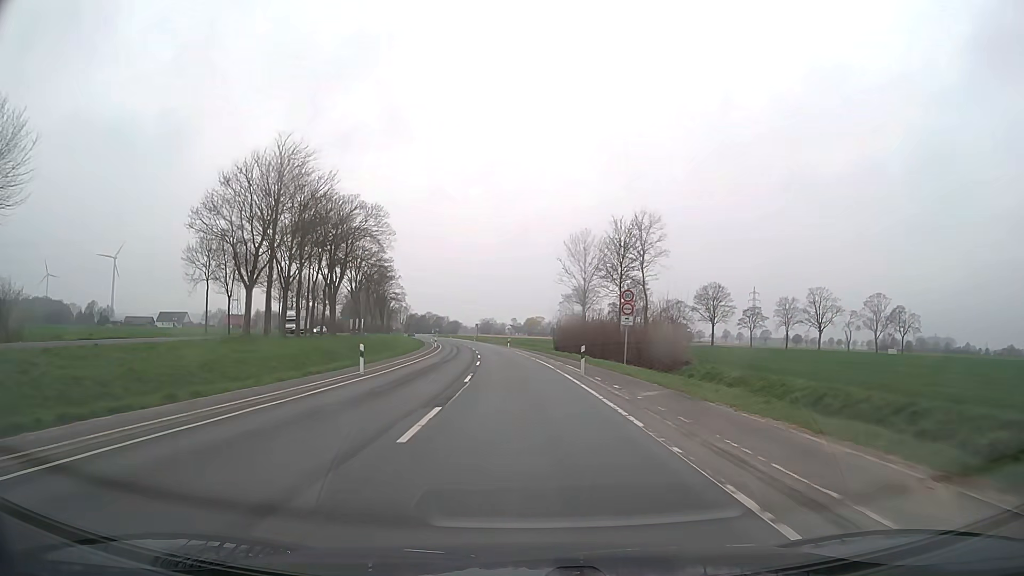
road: secondary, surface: asphalt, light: Day
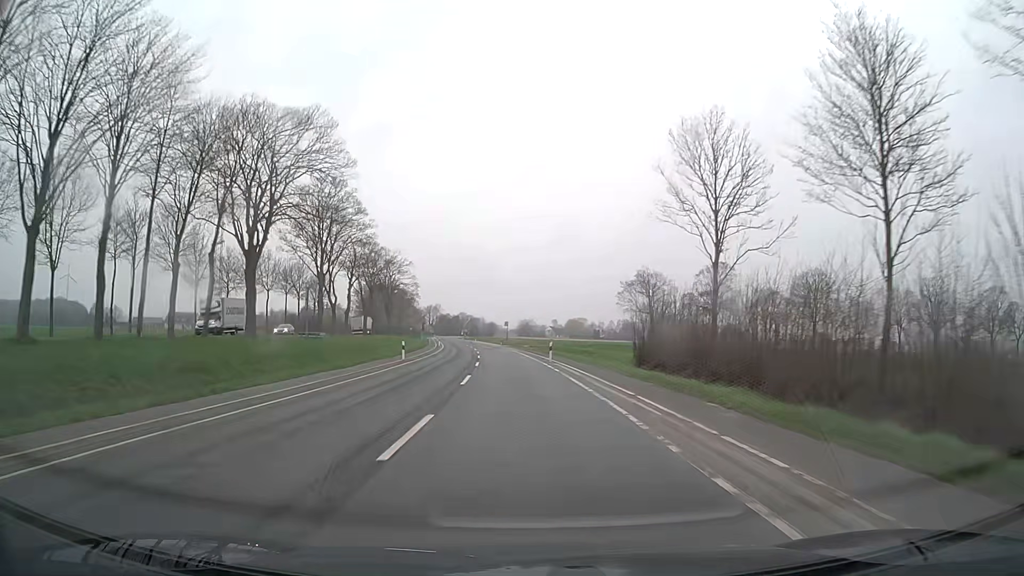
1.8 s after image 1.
(-1.1, +37.4) m; -3°
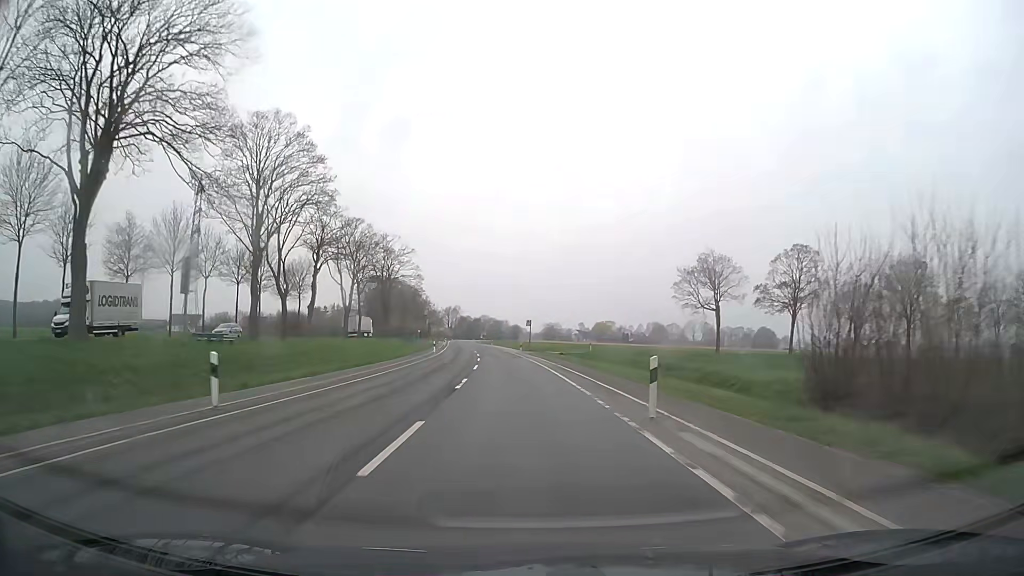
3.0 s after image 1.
(-0.5, +25.0) m; -2°
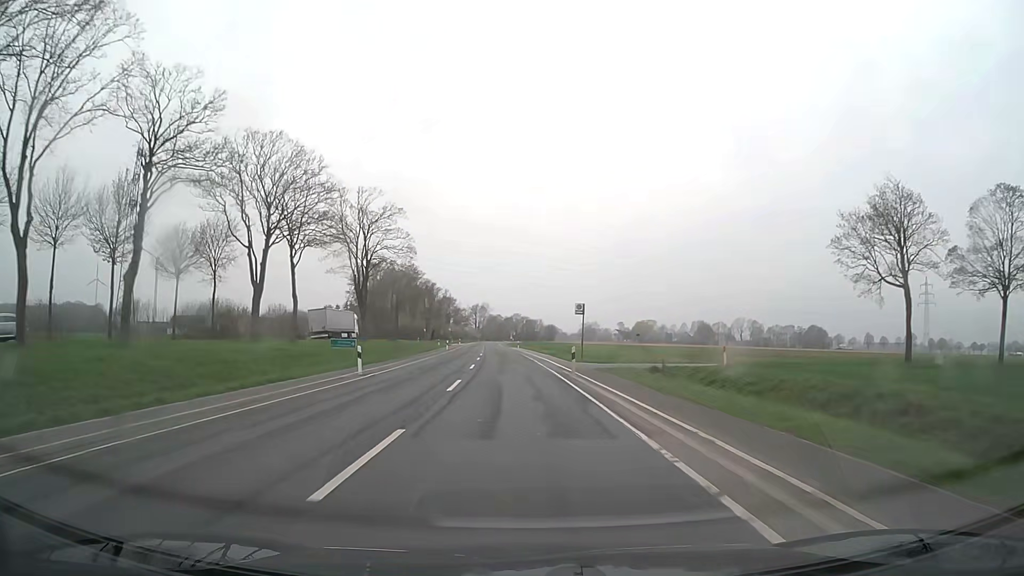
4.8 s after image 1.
(-1.0, +37.4) m; -3°
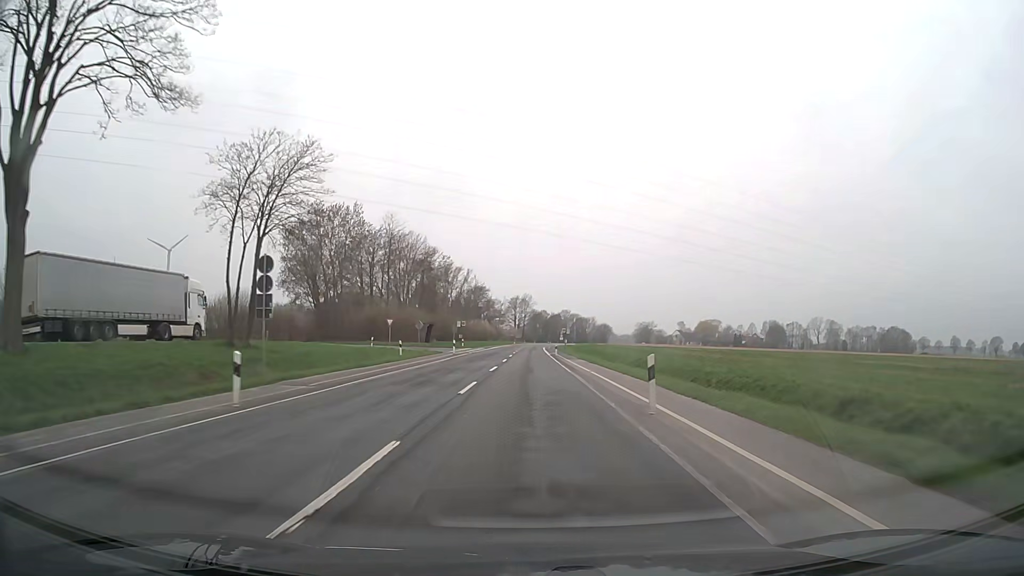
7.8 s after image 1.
(-2.4, +62.4) m; -4°
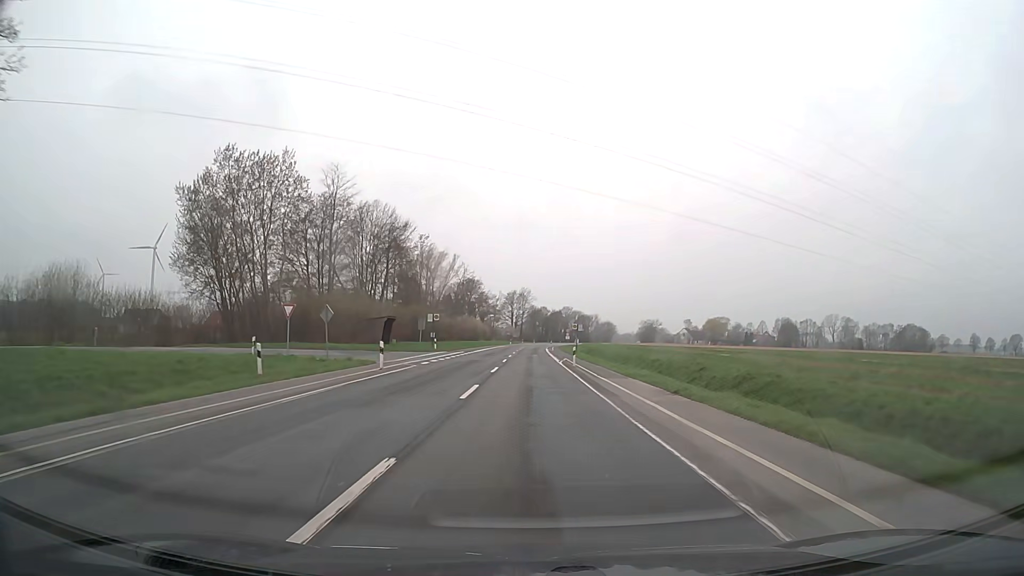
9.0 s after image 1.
(0.0, +25.0) m; 0°
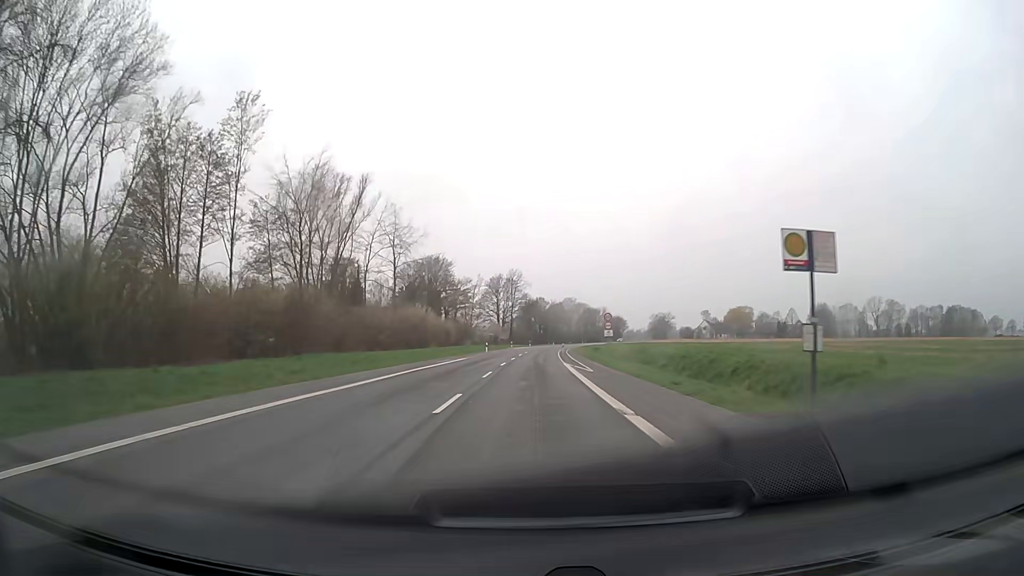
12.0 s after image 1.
(+0.4, +62.7) m; +1°
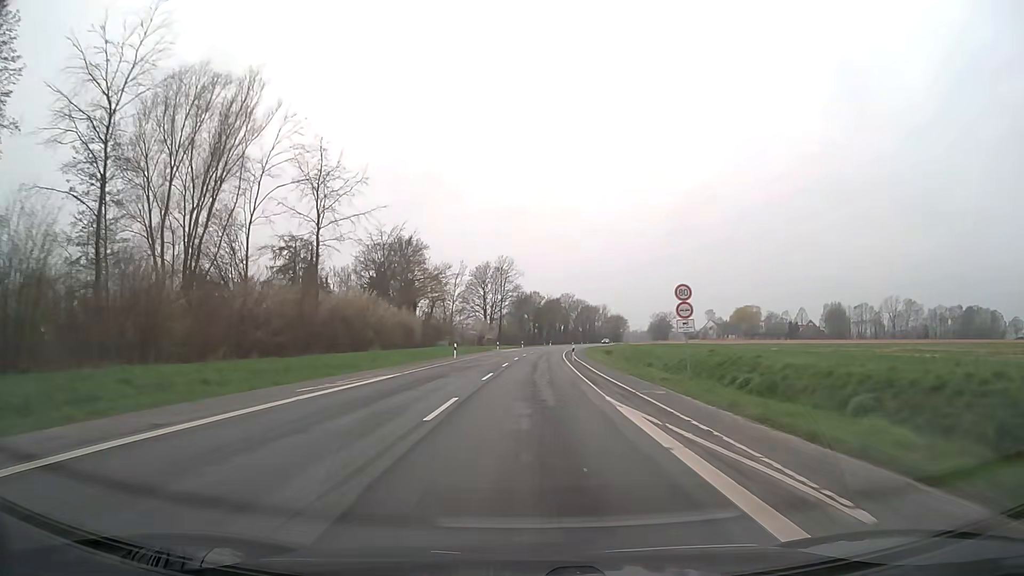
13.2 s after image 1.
(0.0, +25.1) m; 0°
(0, +10) (0, +20) (0, +30) (+1, +40) (+1, +50) (+2, +60) (+2, +70) (+3, +80) (+4, +90) (+5, +100) m
